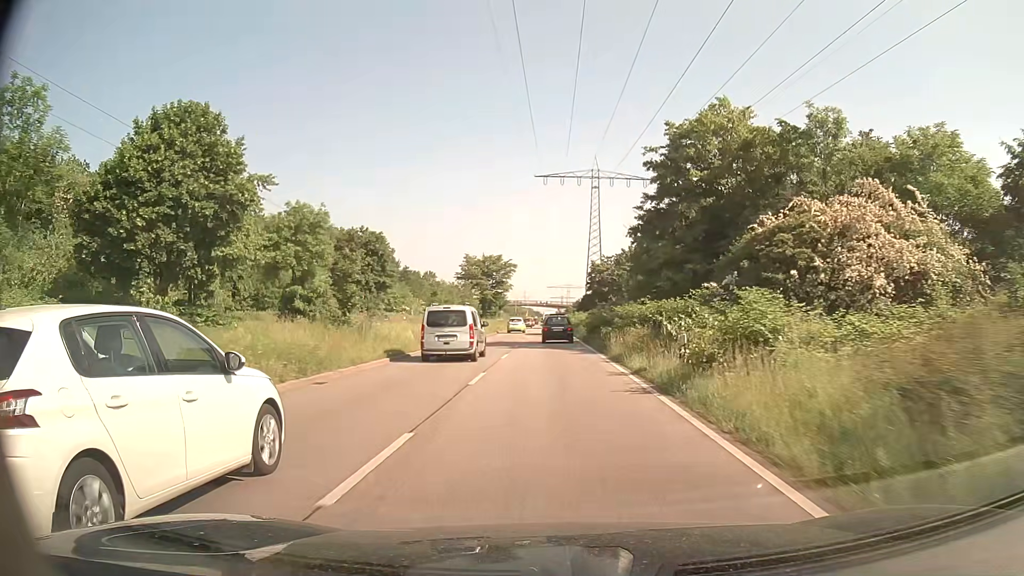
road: primary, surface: asphalt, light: Day
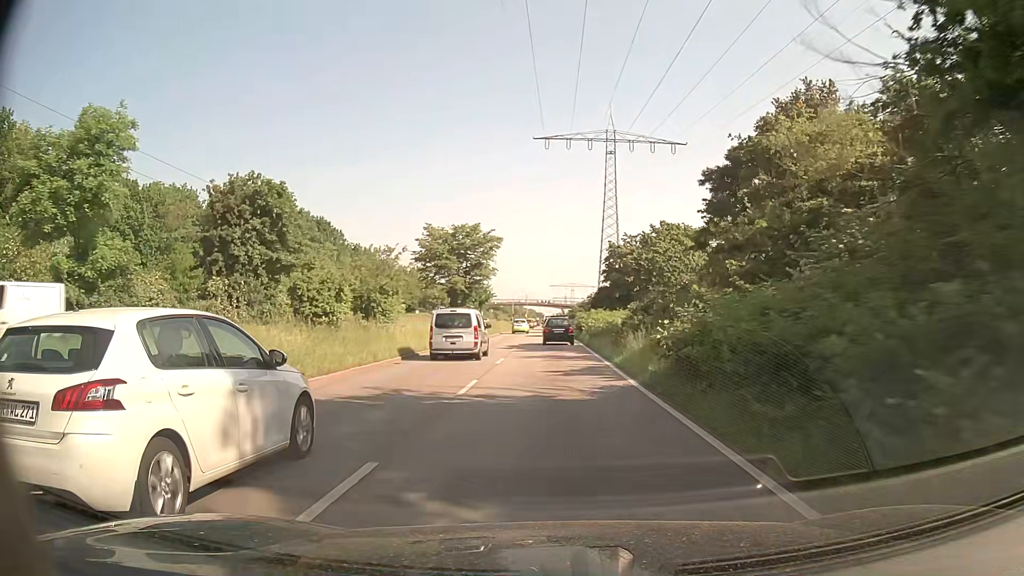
(0.0, +28.7) m; 0°
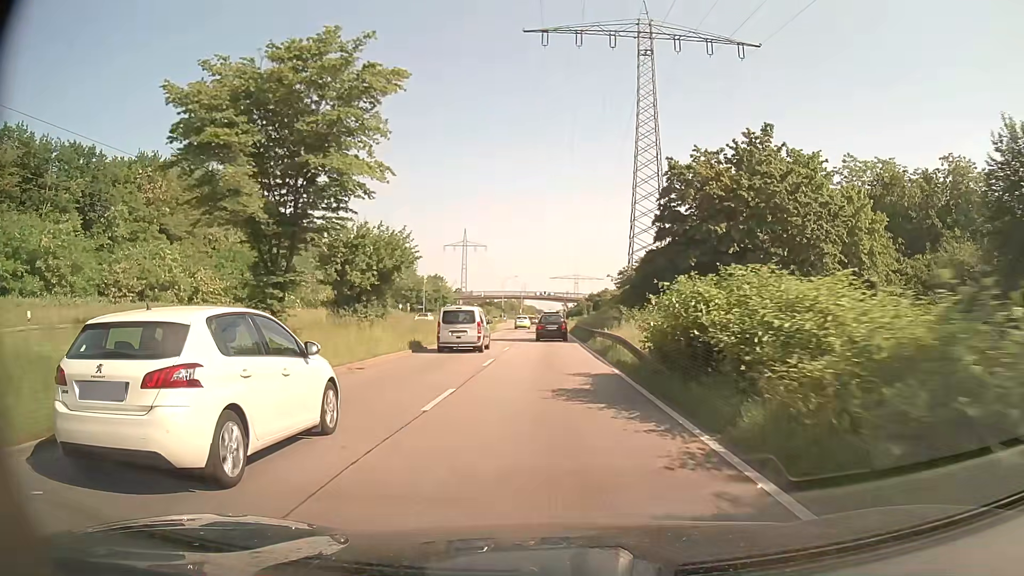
(0.0, +39.0) m; 0°
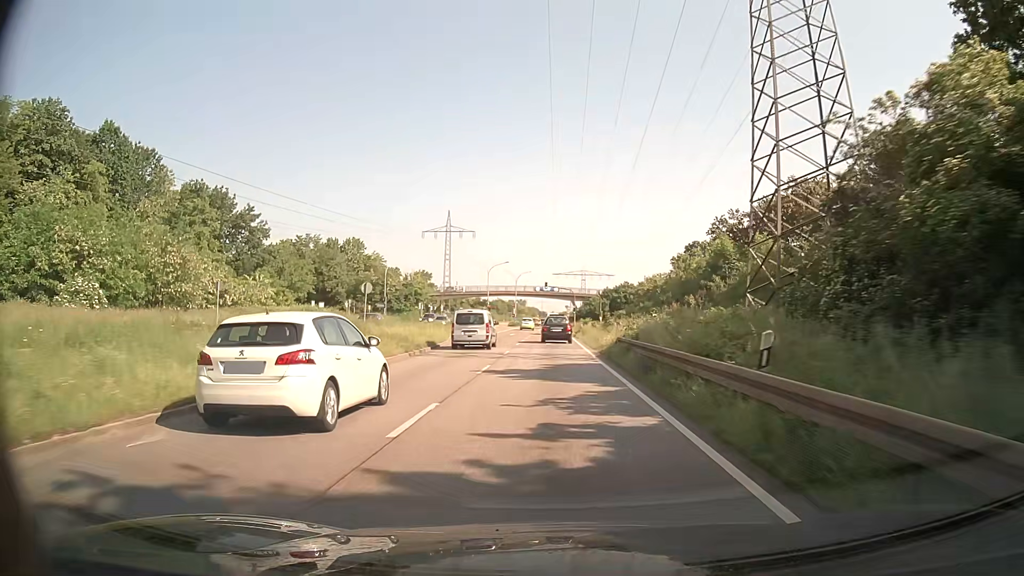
(-0.3, +38.1) m; -1°
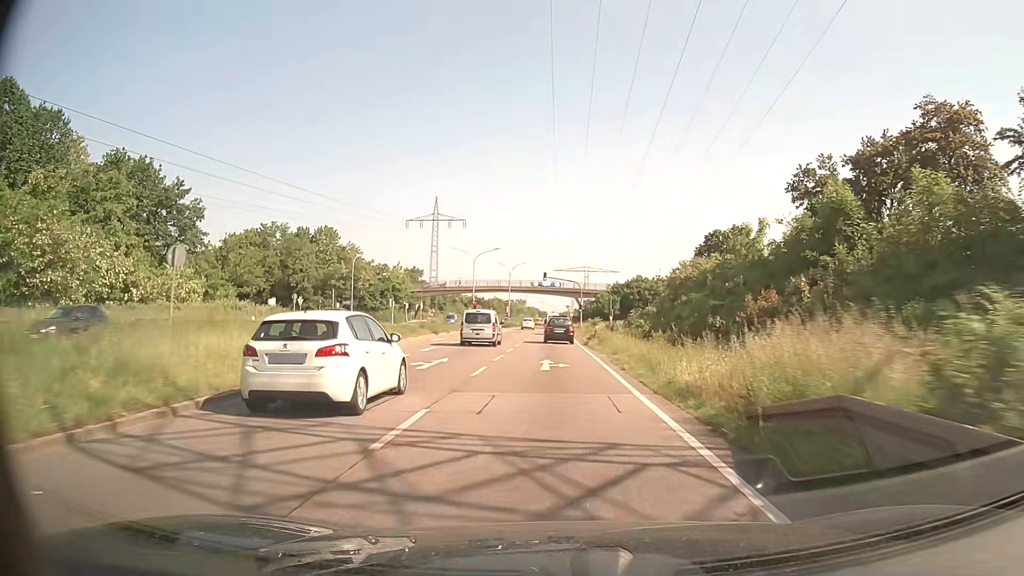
(+0.1, +19.1) m; 0°
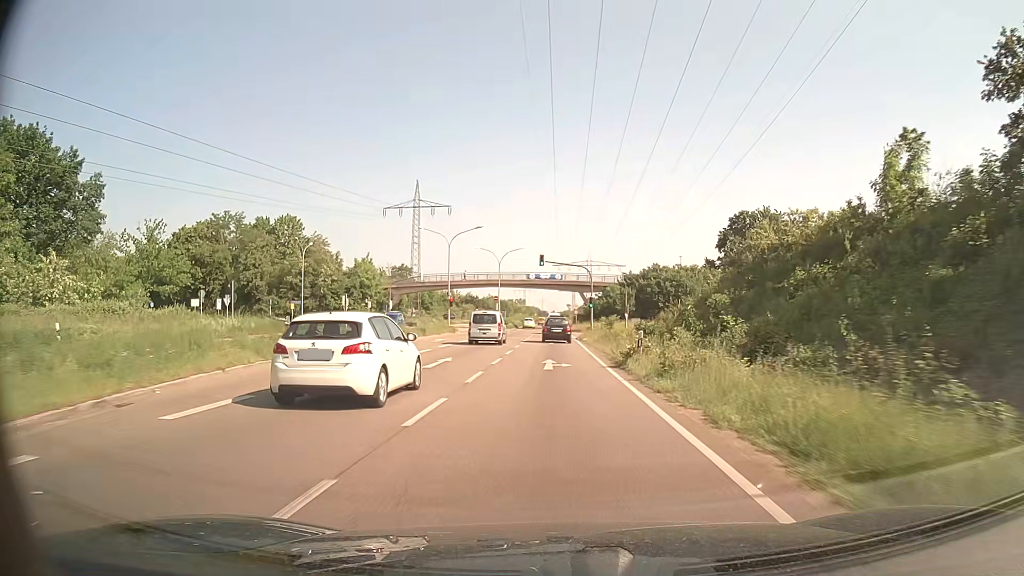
(0.0, +19.4) m; 0°
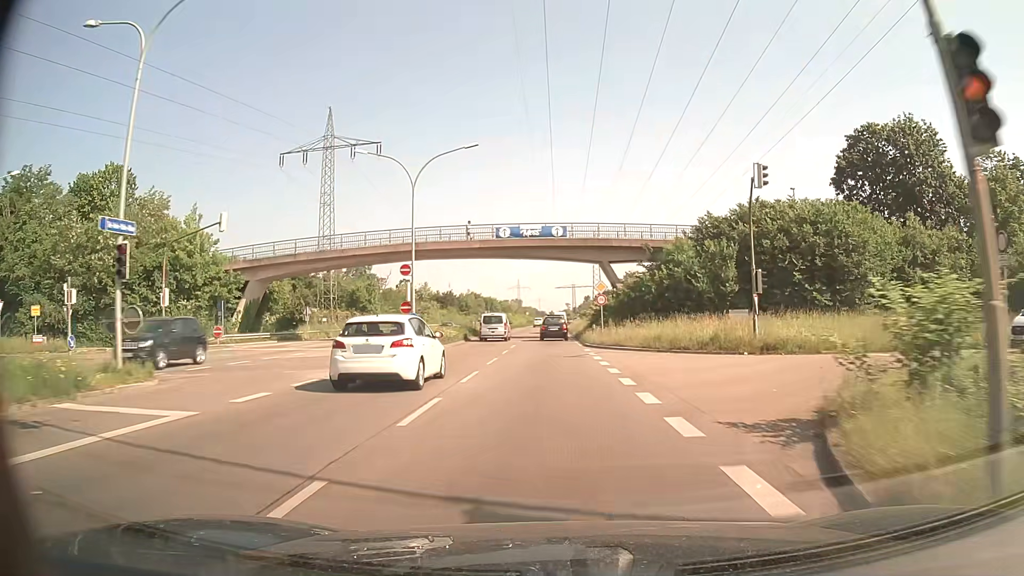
(+0.1, +49.2) m; 0°
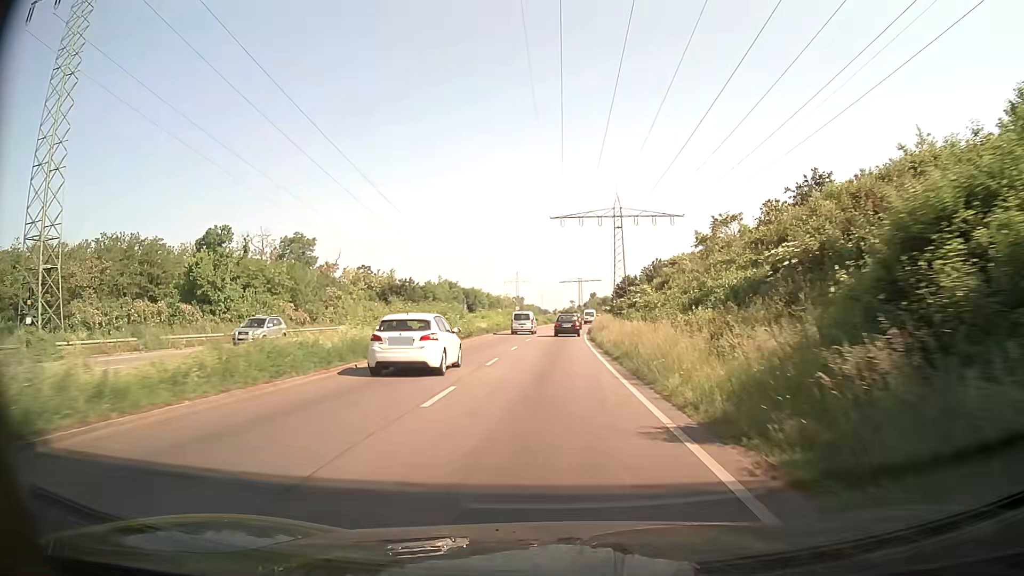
(-0.2, +49.4) m; 0°
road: trunk
(0, +10) (0, +20) (0, +30) (0, +40) (+1, +50) (+1, +60) (+1, +70) (+2, +80) (+3, +90) (+4, +100) m
